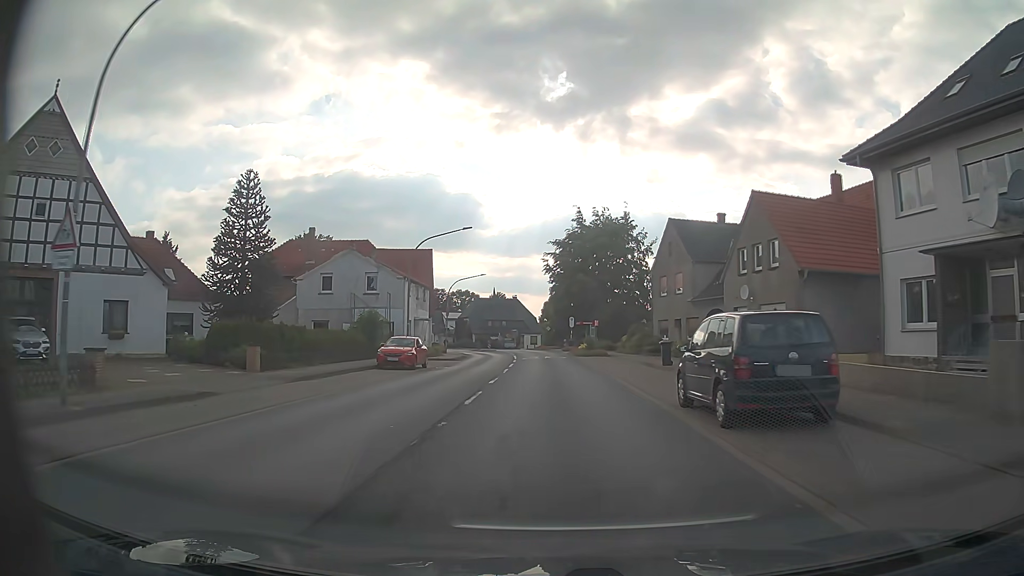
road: primary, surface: asphalt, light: Day
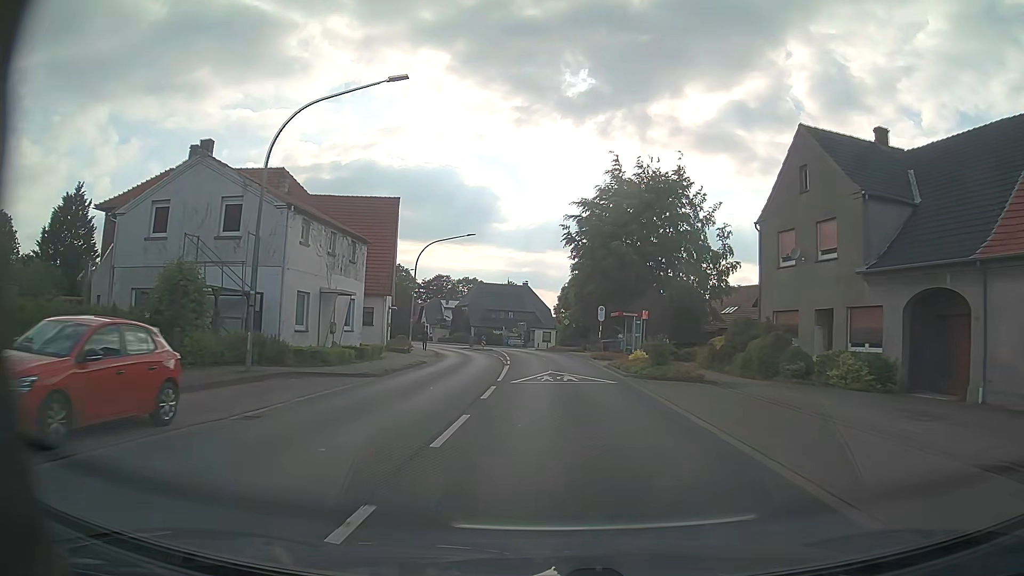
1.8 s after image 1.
(-0.2, +23.7) m; -1°
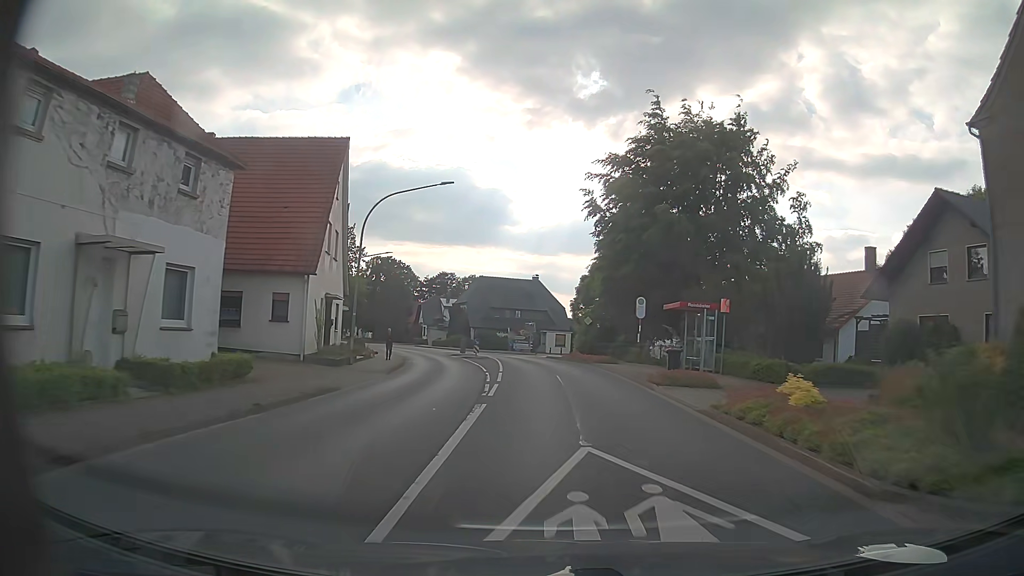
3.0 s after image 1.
(-0.1, +15.9) m; -1°
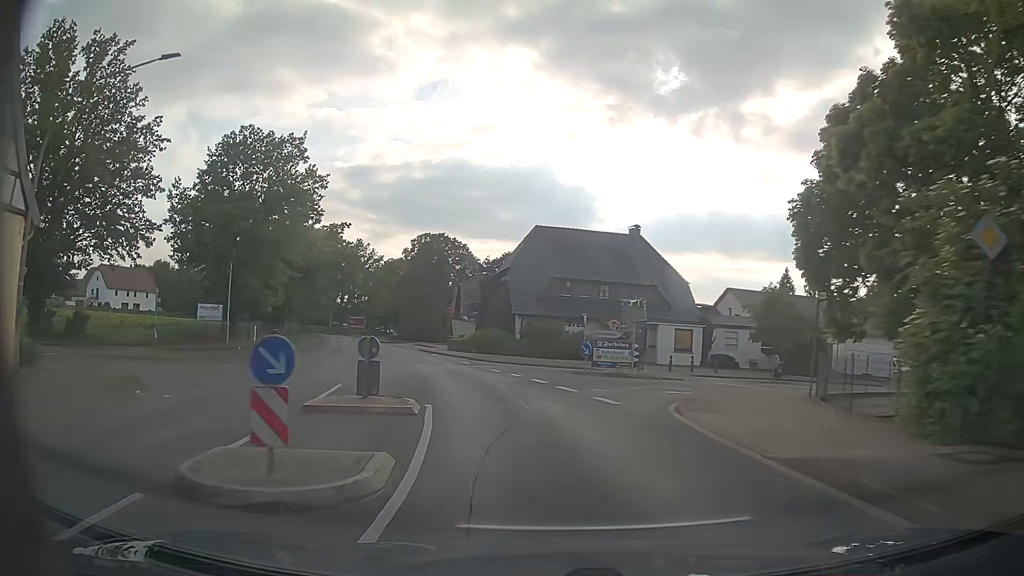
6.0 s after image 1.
(-1.2, +39.8) m; -7°
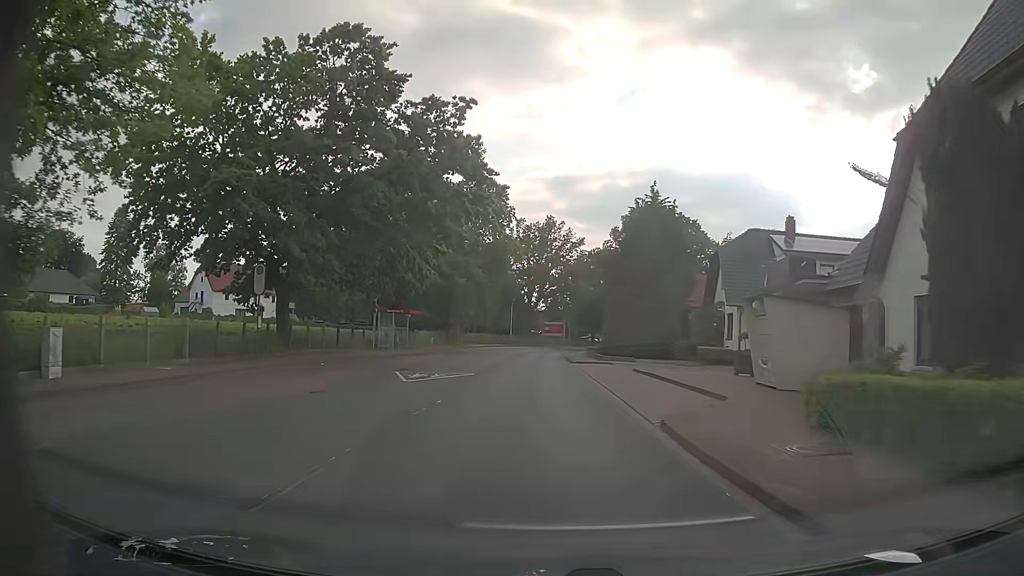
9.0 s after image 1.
(-7.4, +38.9) m; -18°
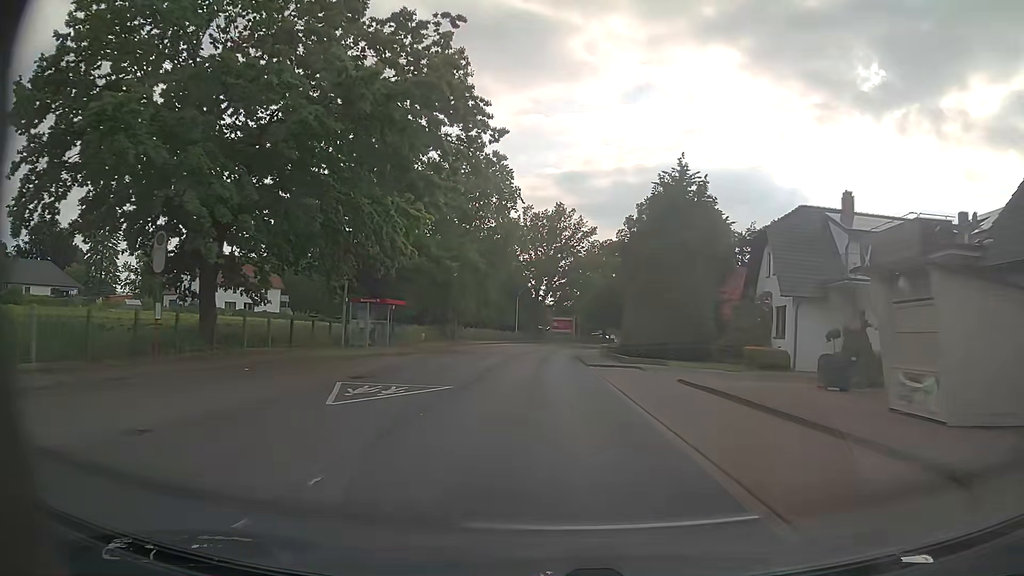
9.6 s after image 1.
(-0.1, +8.0) m; -1°
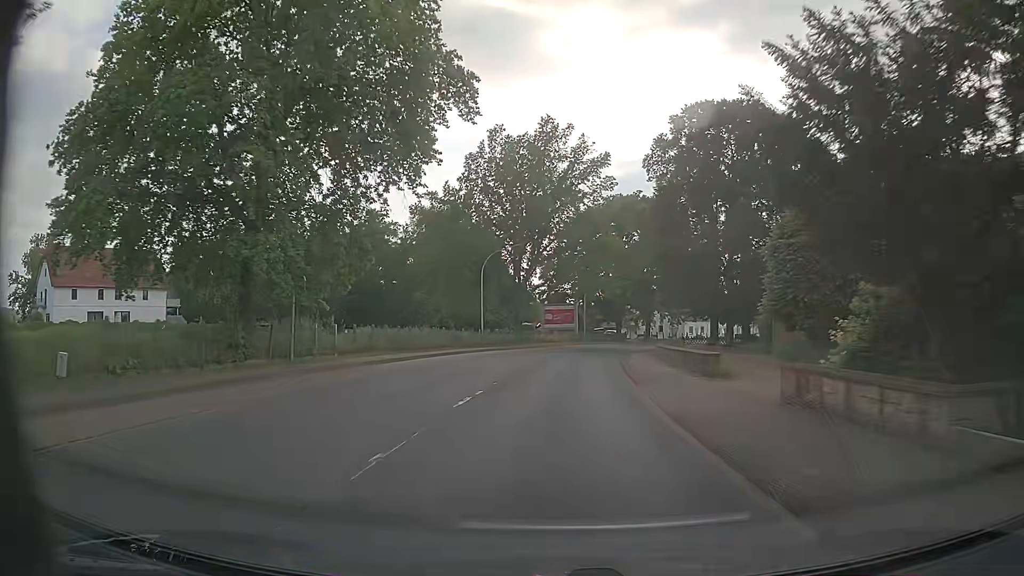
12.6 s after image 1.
(+0.5, +39.9) m; +1°
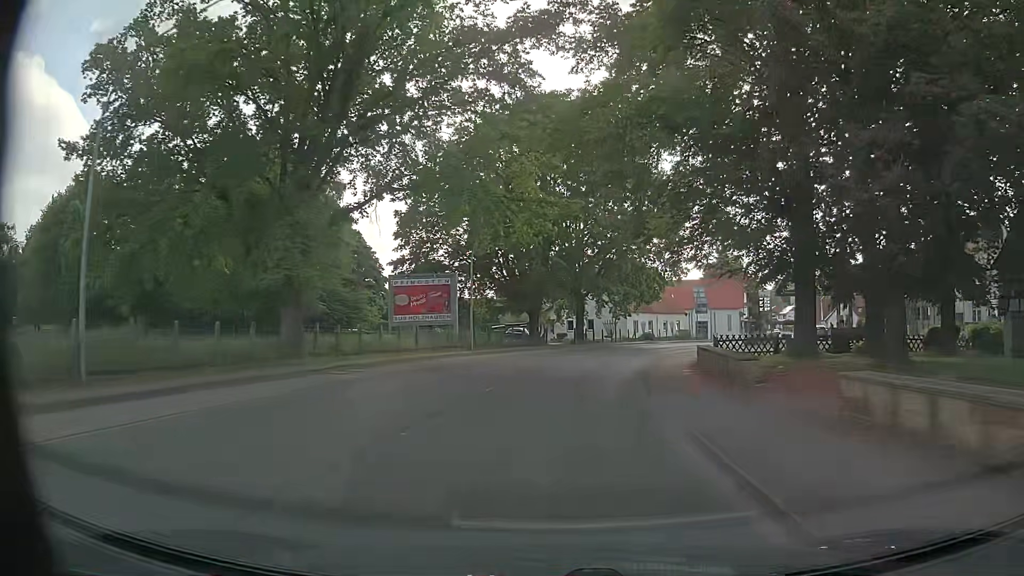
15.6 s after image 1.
(+2.5, +39.7) m; +8°
(0, +10) (+1, +20) (+2, +30) (+5, +40) (+8, +49) (+11, +58) (+16, +67) (+21, +76) (+26, +85) (+31, +93) m
